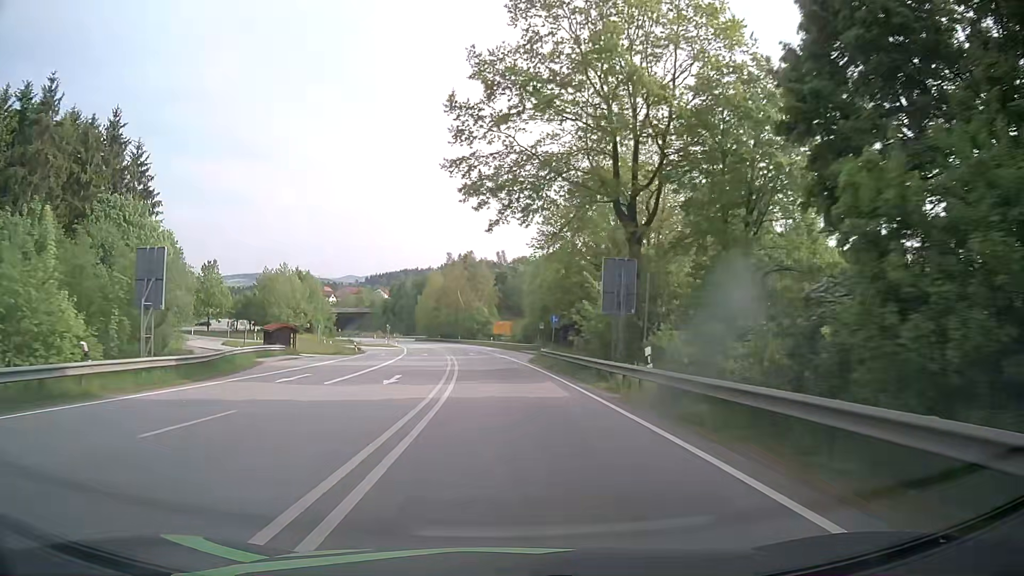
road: primary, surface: asphalt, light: Day
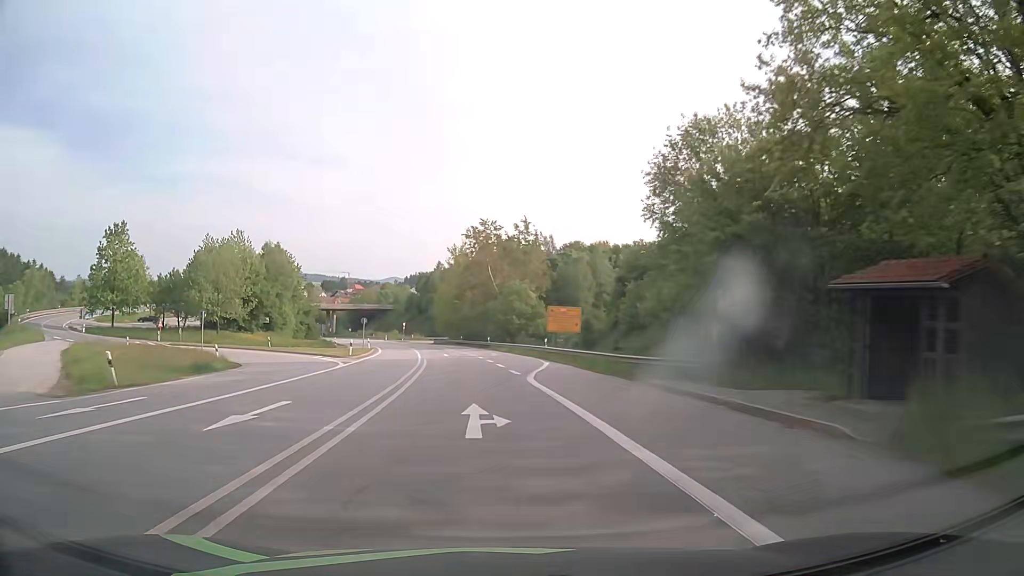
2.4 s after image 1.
(-1.4, +46.4) m; -4°
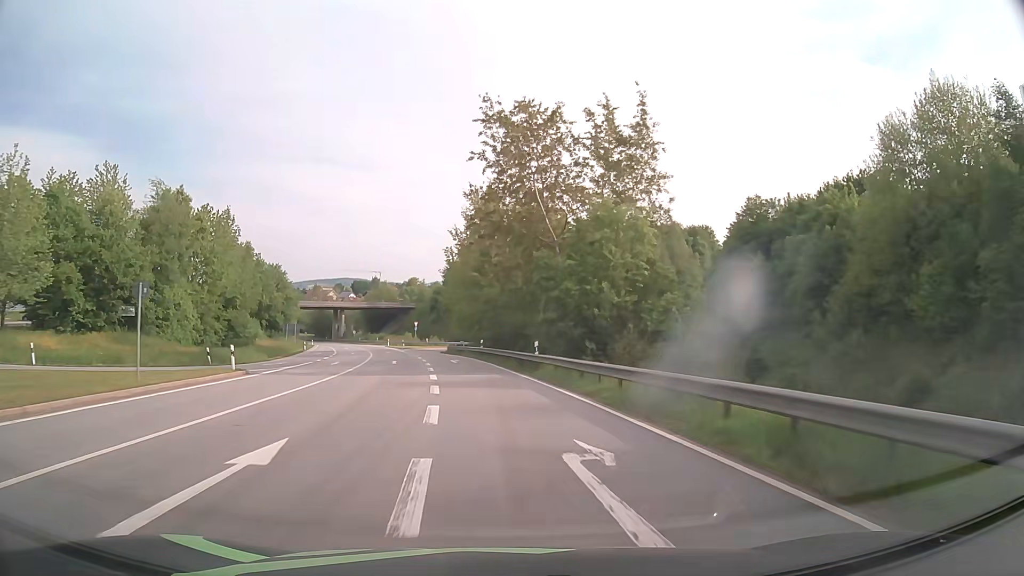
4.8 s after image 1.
(-1.0, +45.0) m; -3°
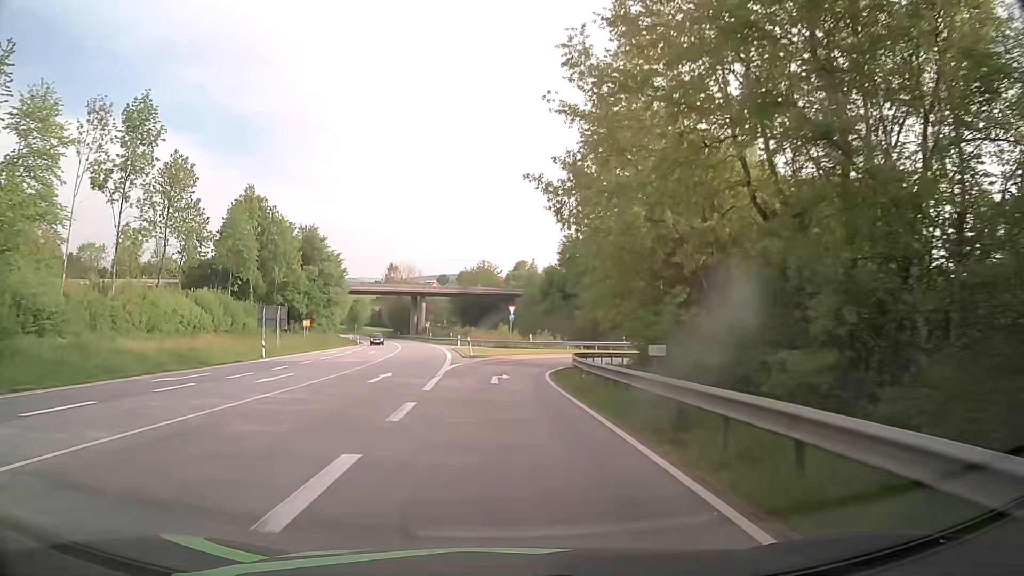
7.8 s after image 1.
(-4.4, +48.6) m; -10°
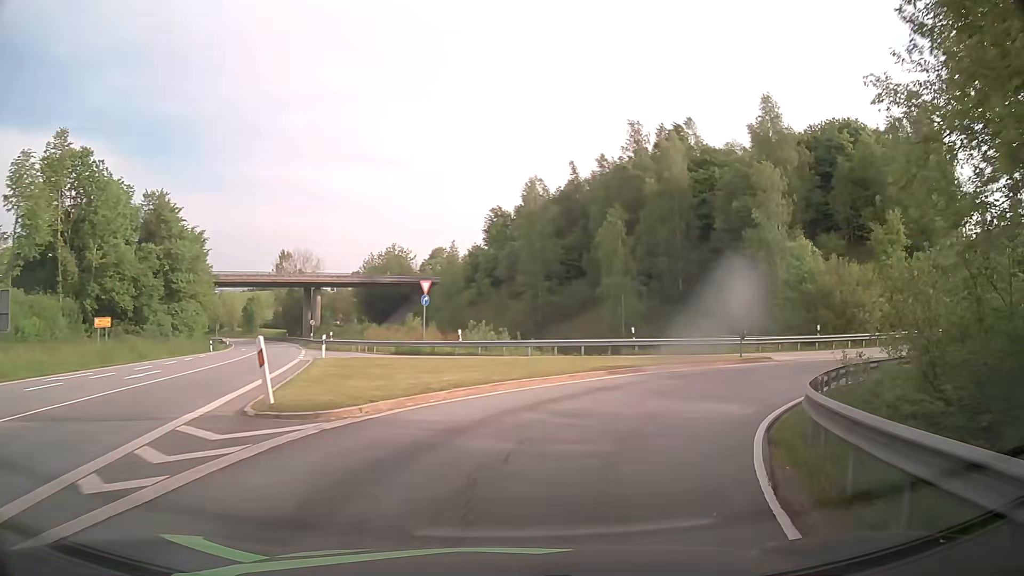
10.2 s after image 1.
(+0.1, +28.1) m; +6°
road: primary_link
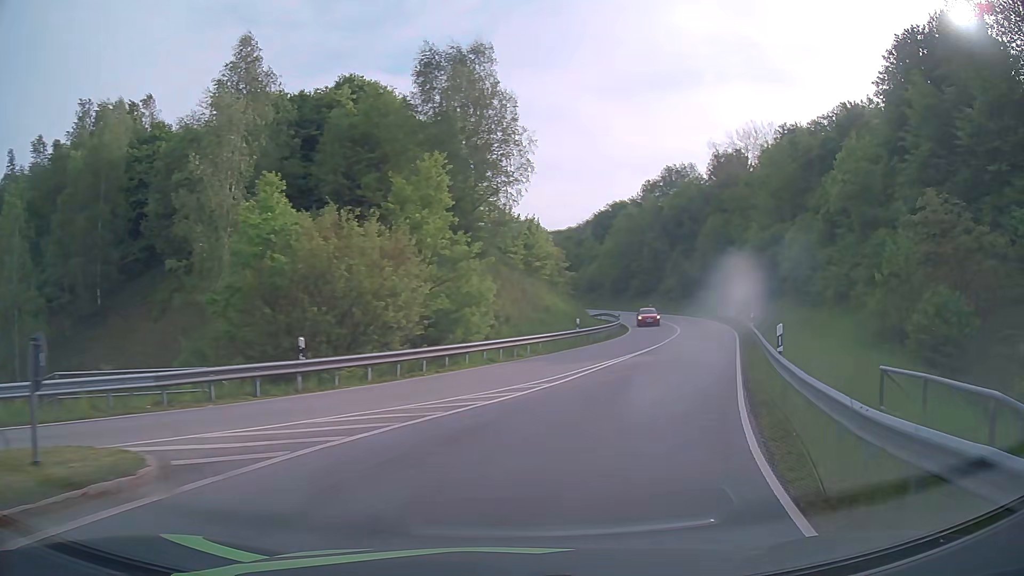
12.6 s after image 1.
(+7.8, +19.5) m; +46°
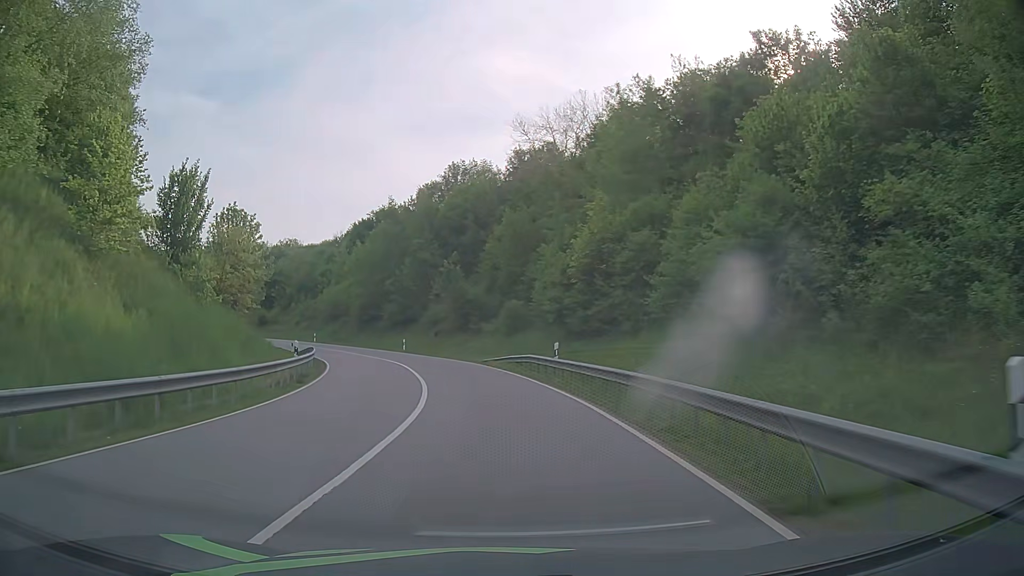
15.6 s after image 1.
(+8.5, +30.6) m; +19°
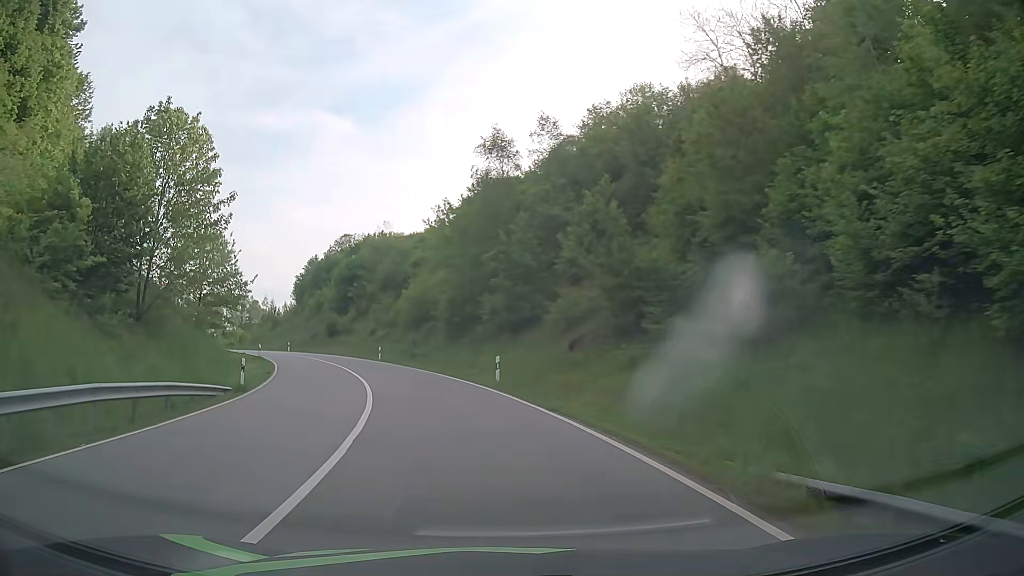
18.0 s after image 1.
(-2.2, +30.4) m; -12°
